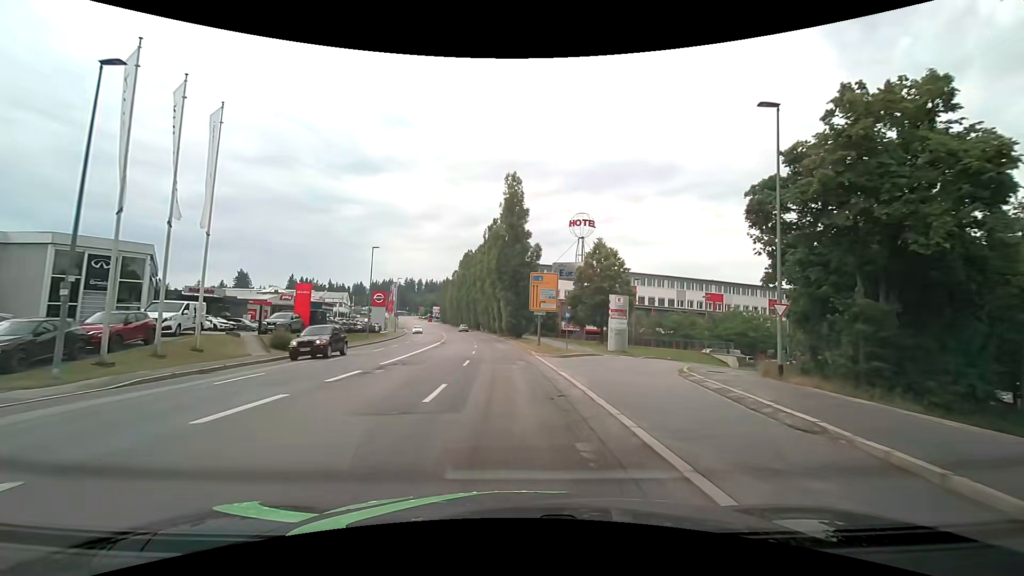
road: tertiary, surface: asphalt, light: Day
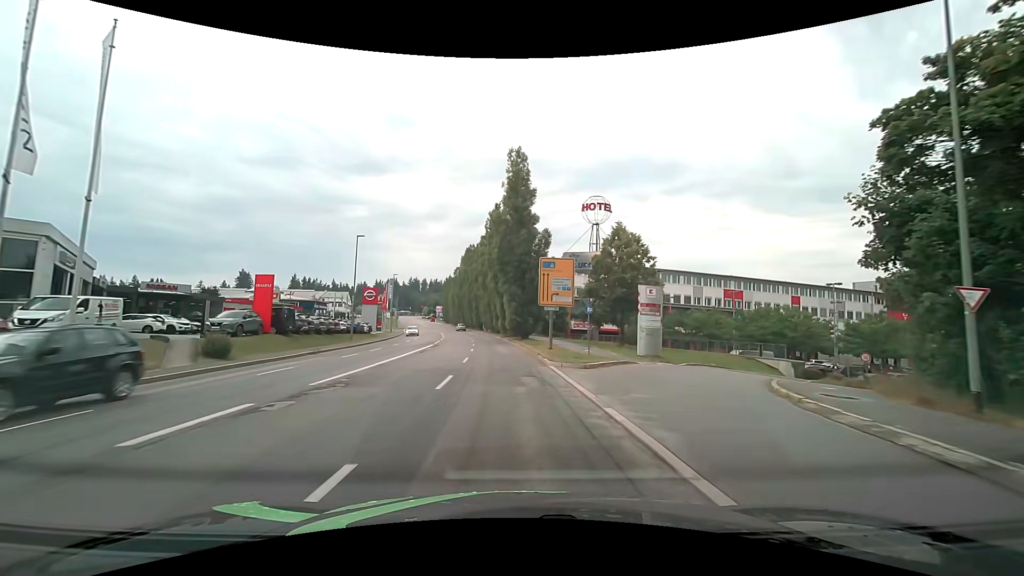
(0.0, +7.2) m; 0°
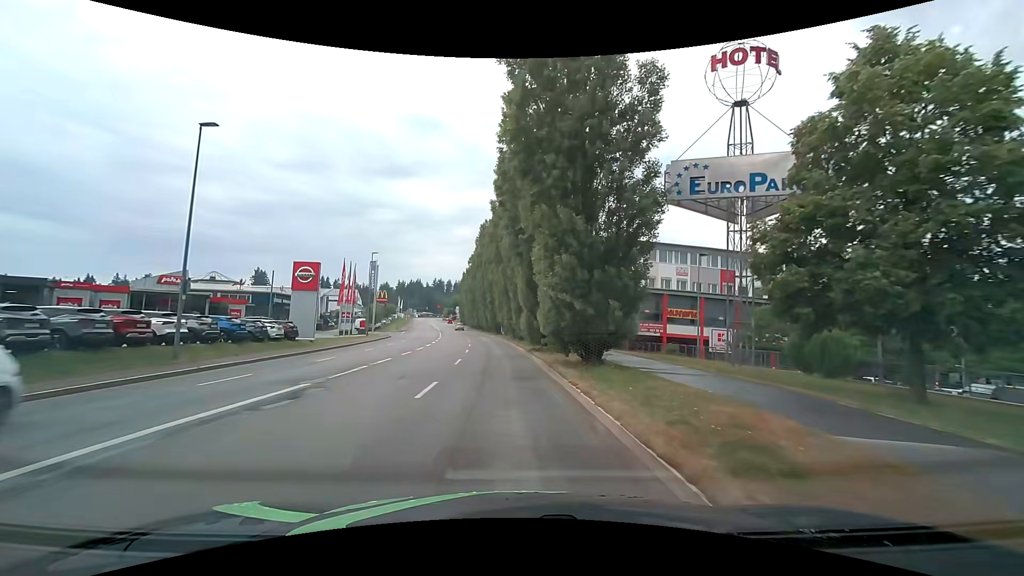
(-0.9, +28.3) m; -3°
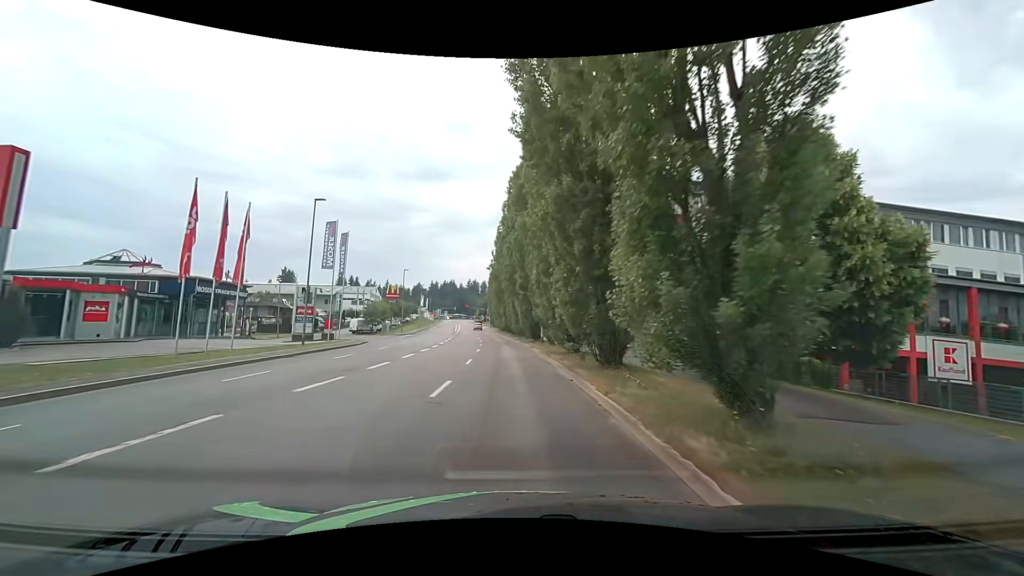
(-1.1, +27.5) m; -4°
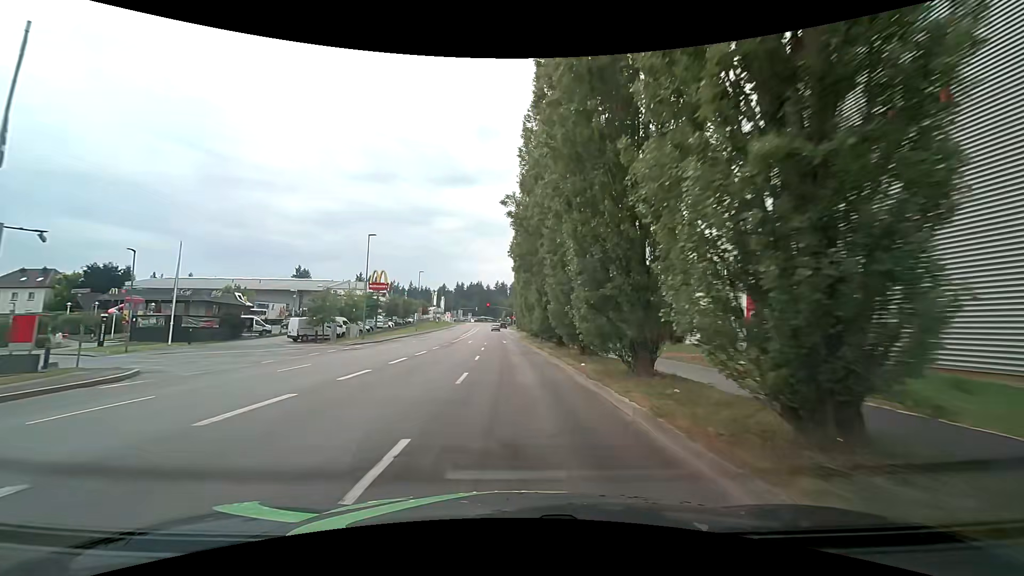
(-1.2, +34.0) m; -3°
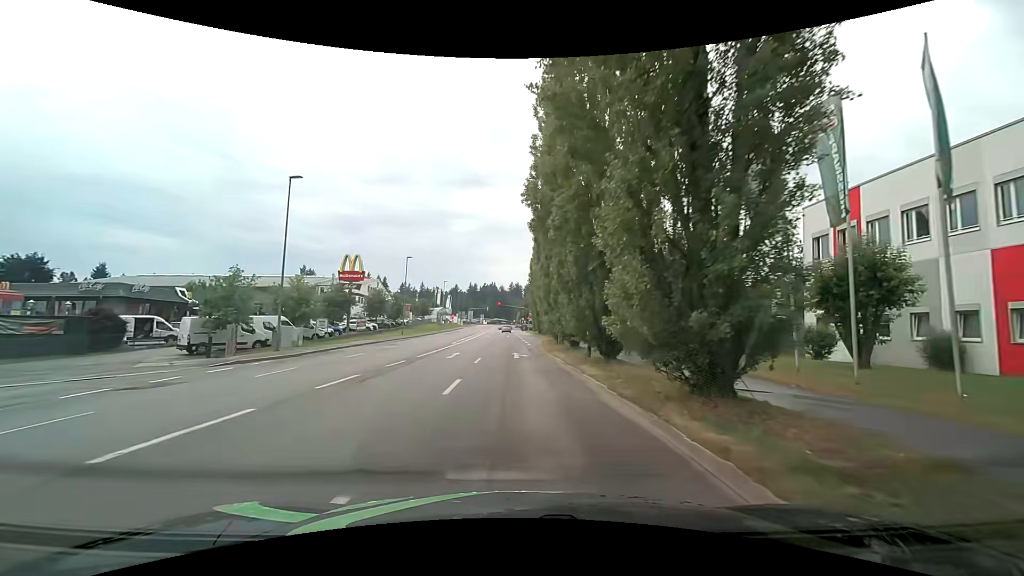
(-0.7, +20.1) m; -3°
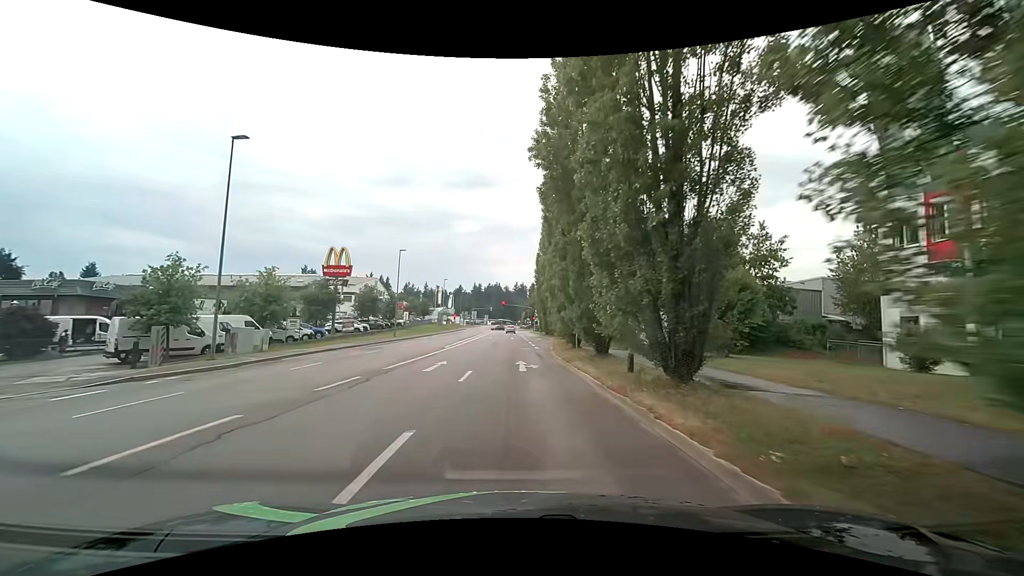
(0.0, +6.6) m; 0°
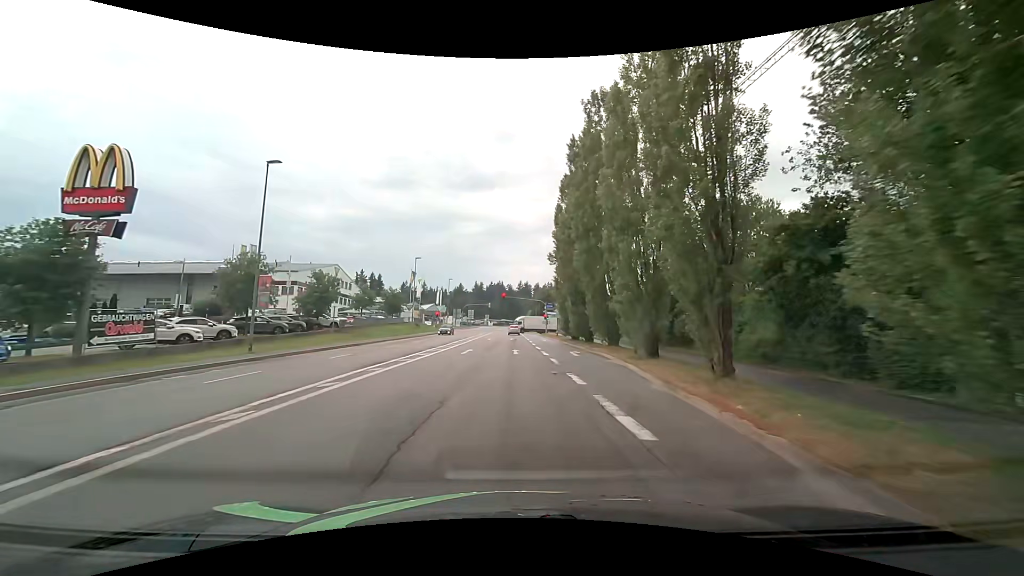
(-0.3, +31.9) m; -1°
(0, +10) (0, +20) (0, +30) (0, +40) (0, +50) (+1, +60) (+1, +70) (0, +80) (0, +90) (+1, +100) m
